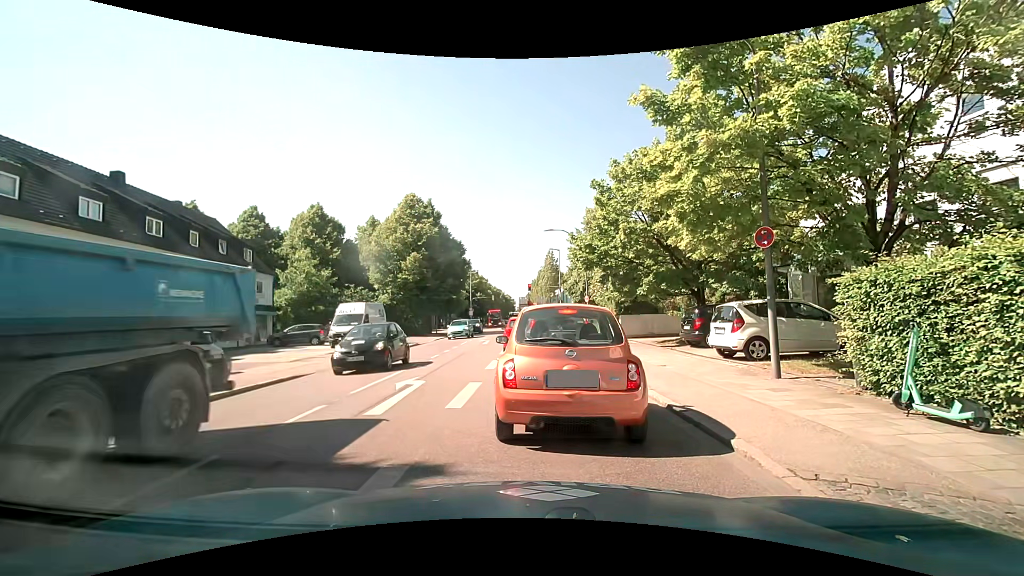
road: secondary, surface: asphalt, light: Day
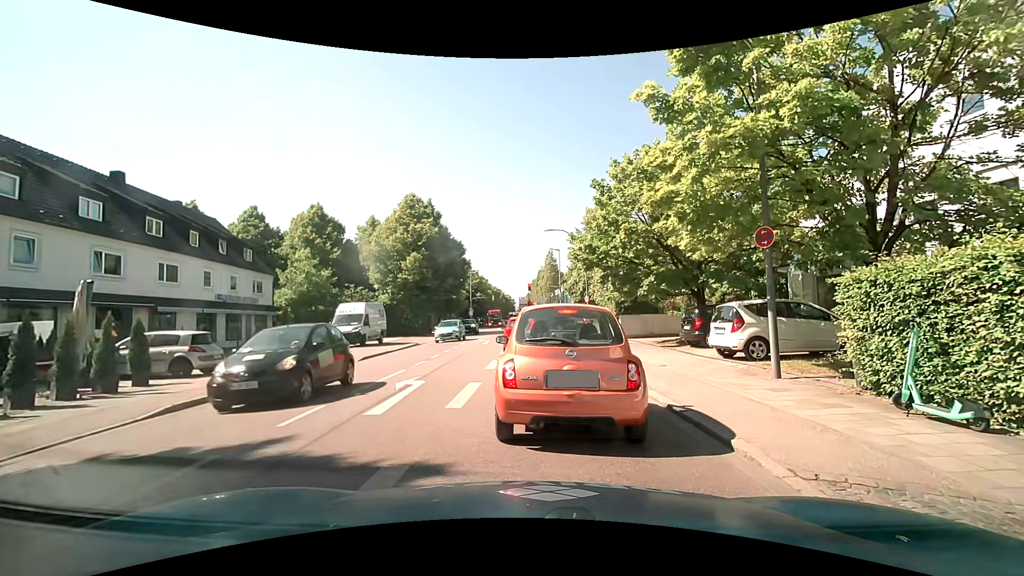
(0.0, 0.0) m; 0°
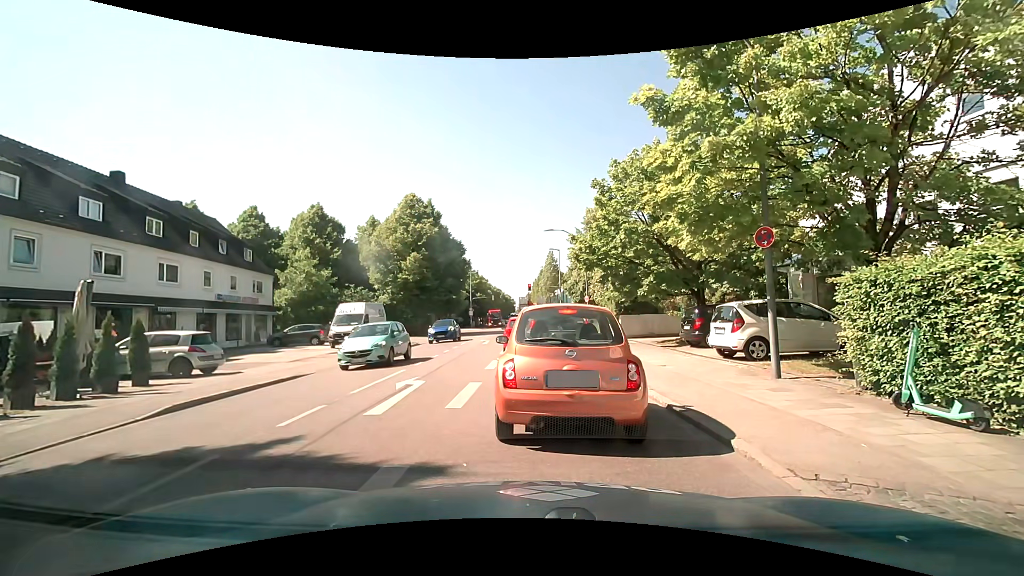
(0.0, 0.0) m; 0°
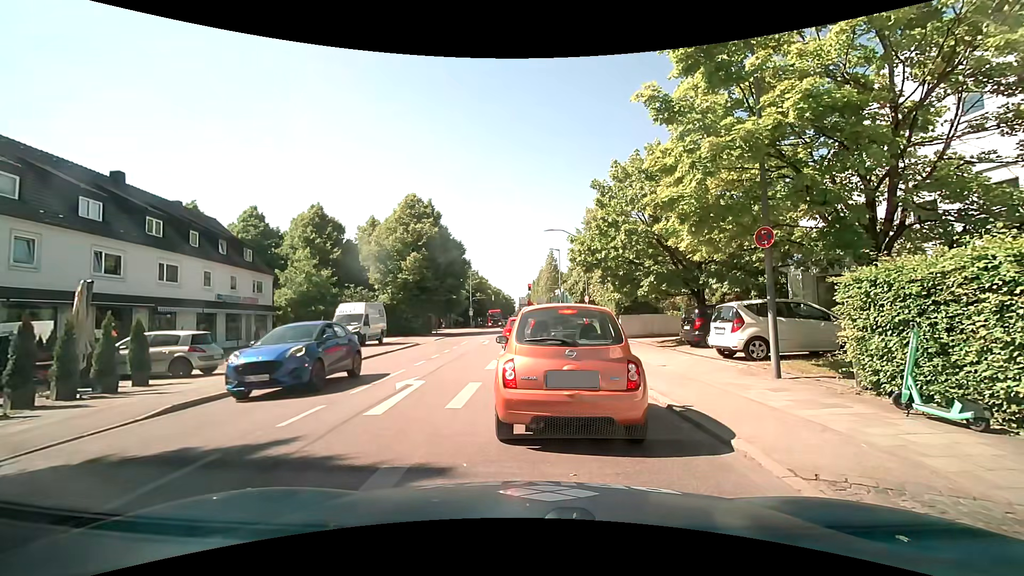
(0.0, 0.0) m; 0°
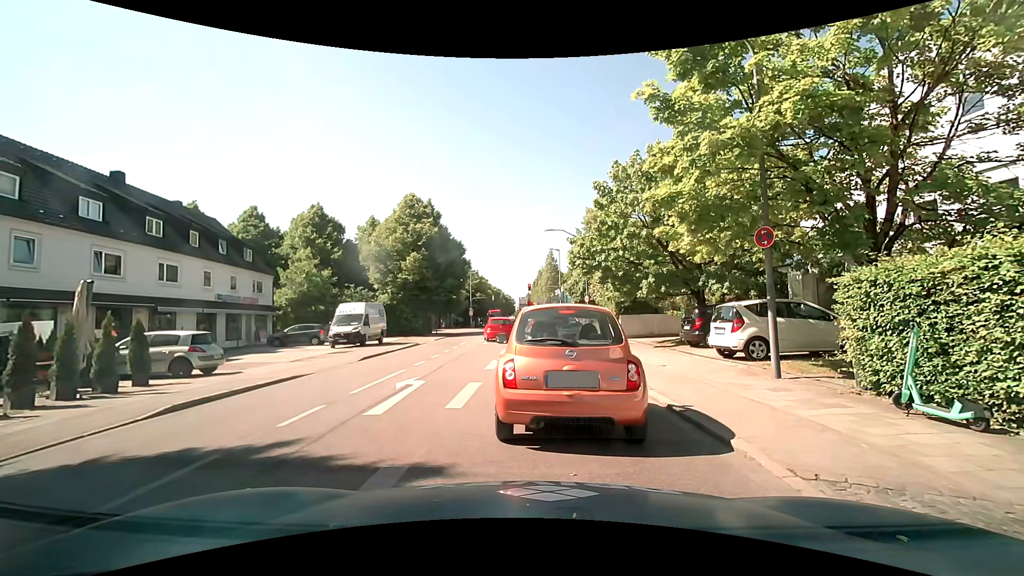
(0.0, 0.0) m; 0°
